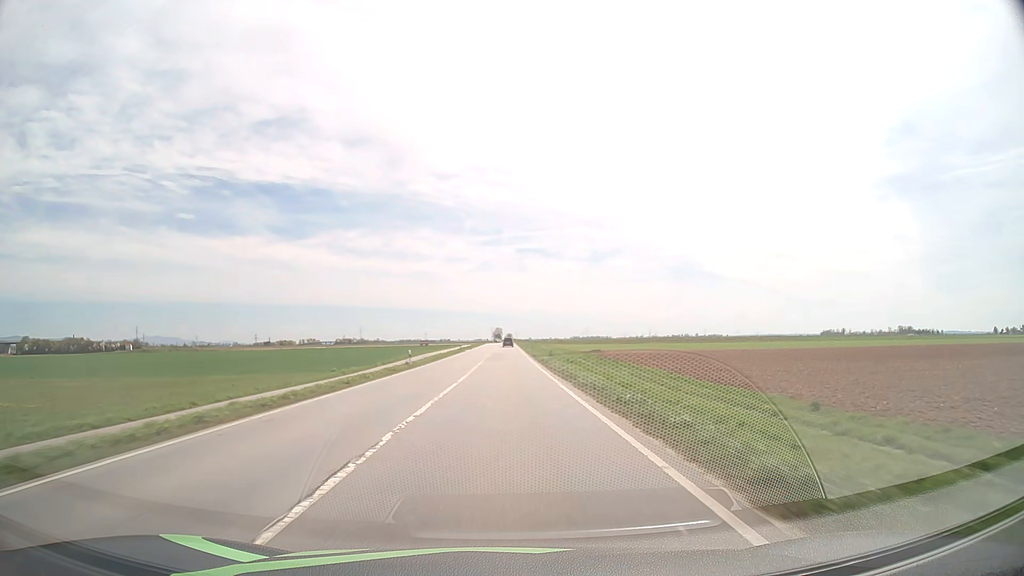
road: primary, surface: asphalt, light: Day
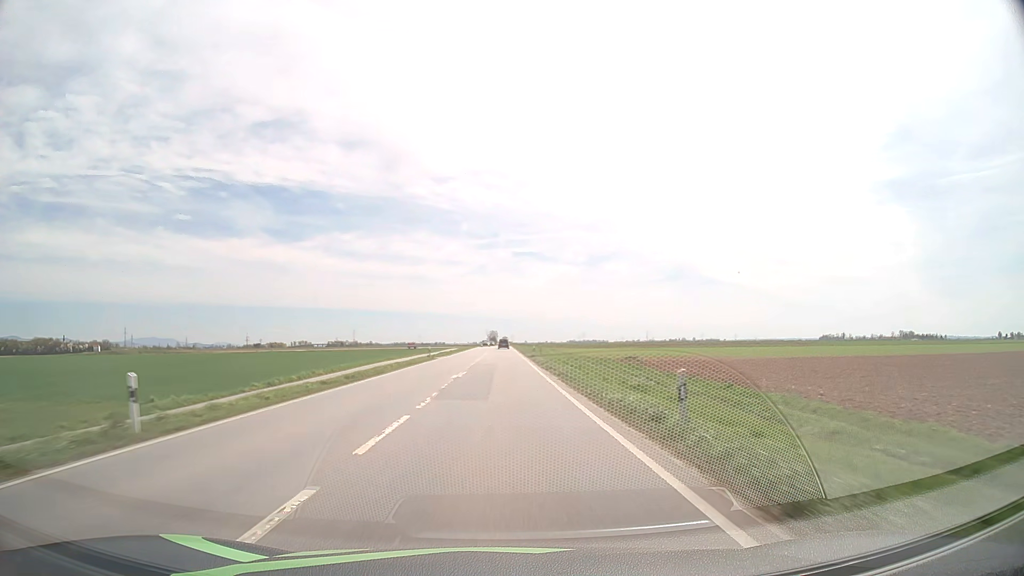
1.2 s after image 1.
(+0.1, +31.9) m; 0°
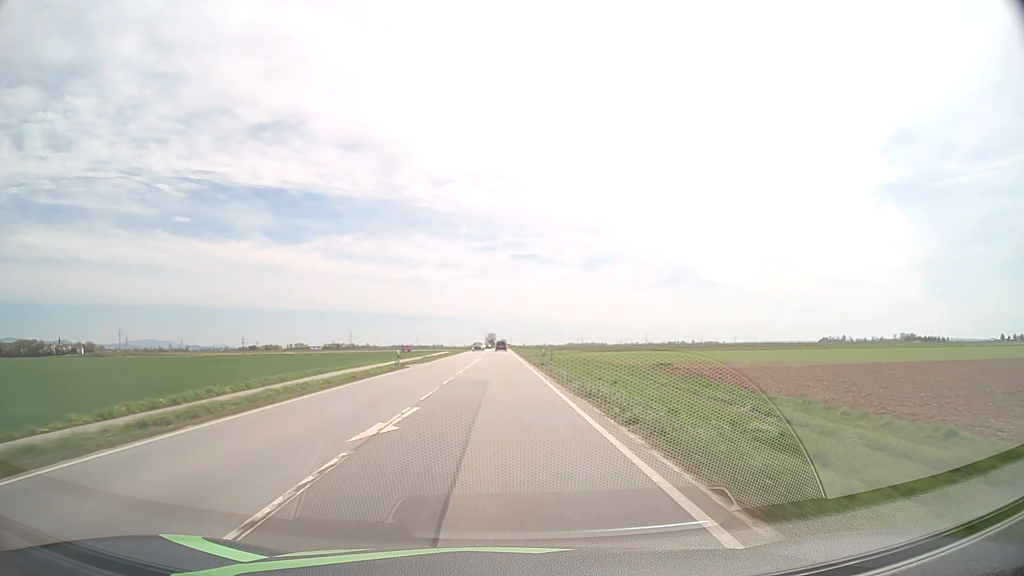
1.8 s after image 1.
(0.0, +15.9) m; 0°
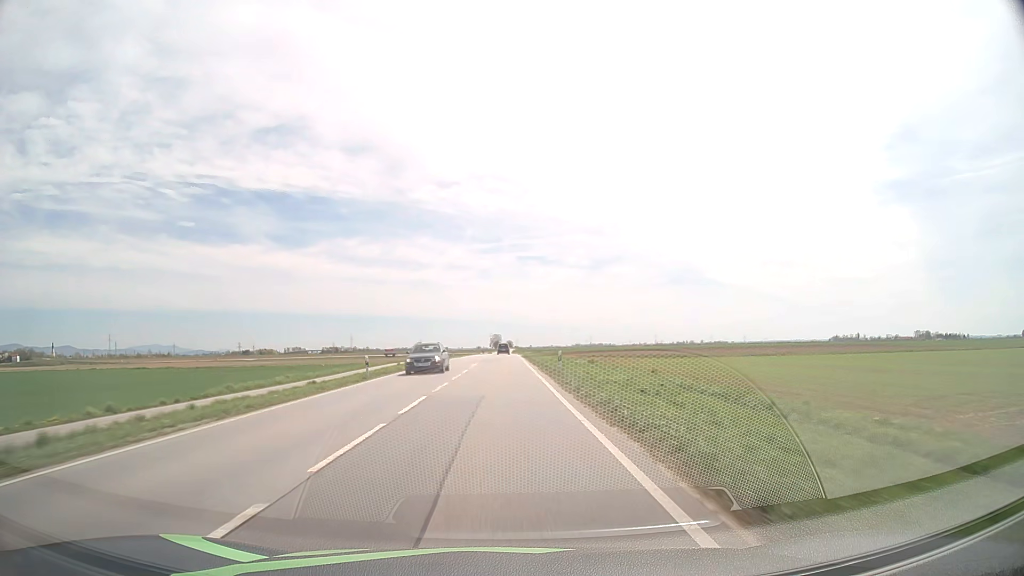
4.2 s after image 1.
(-0.2, +63.2) m; 0°
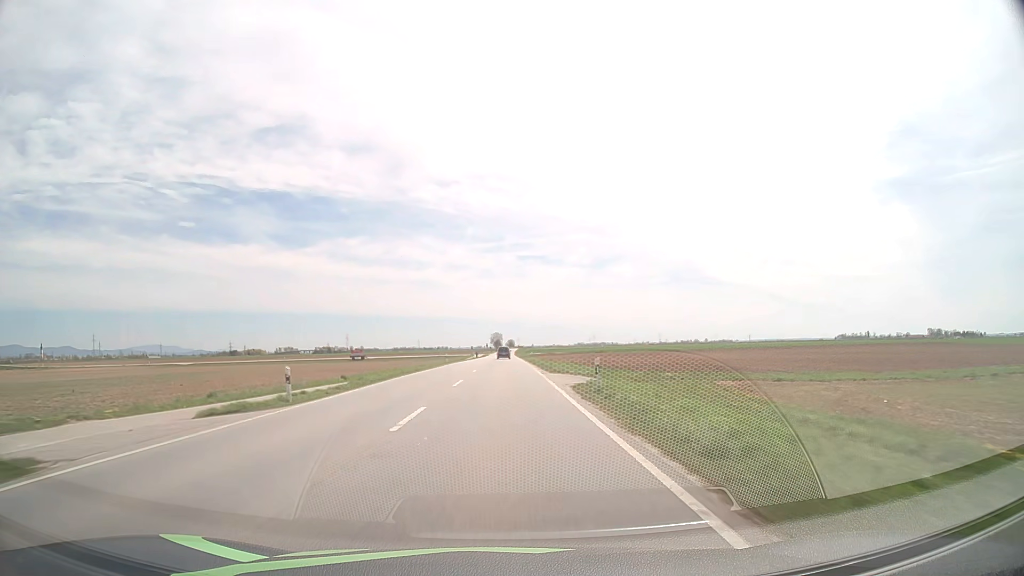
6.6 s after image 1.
(-0.1, +62.8) m; 0°
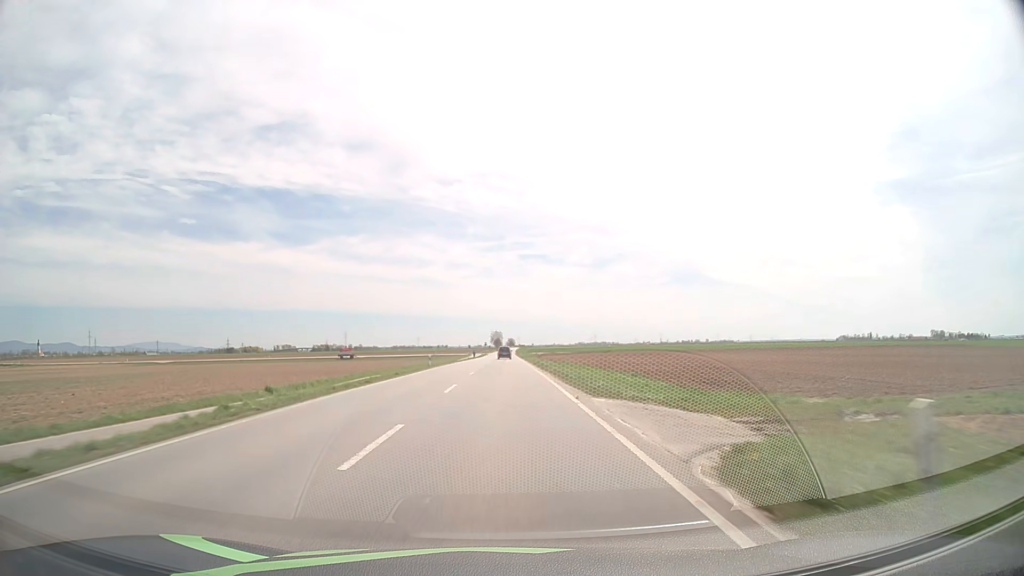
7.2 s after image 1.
(0.0, +15.7) m; 0°
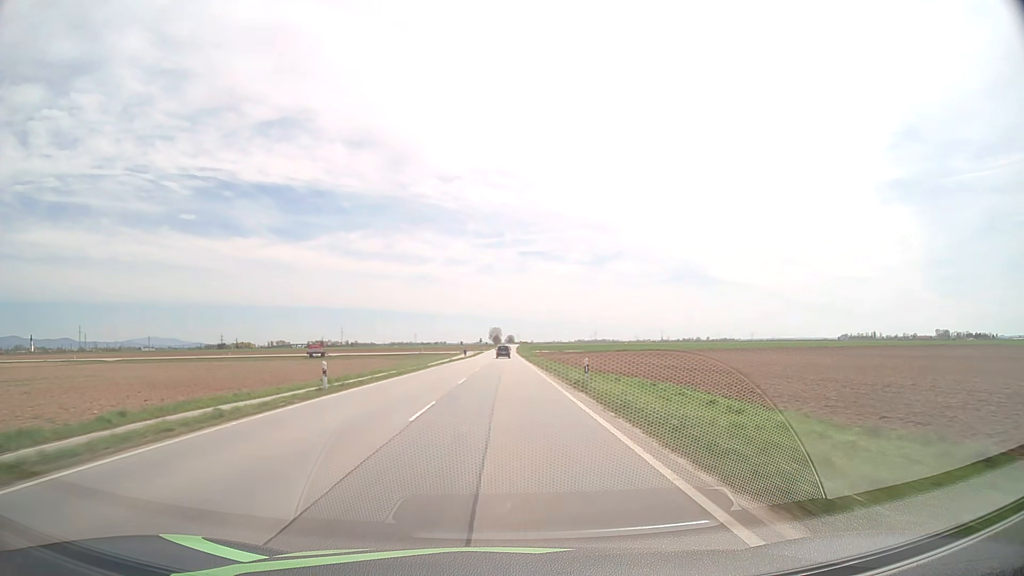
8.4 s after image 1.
(0.0, +31.3) m; 0°
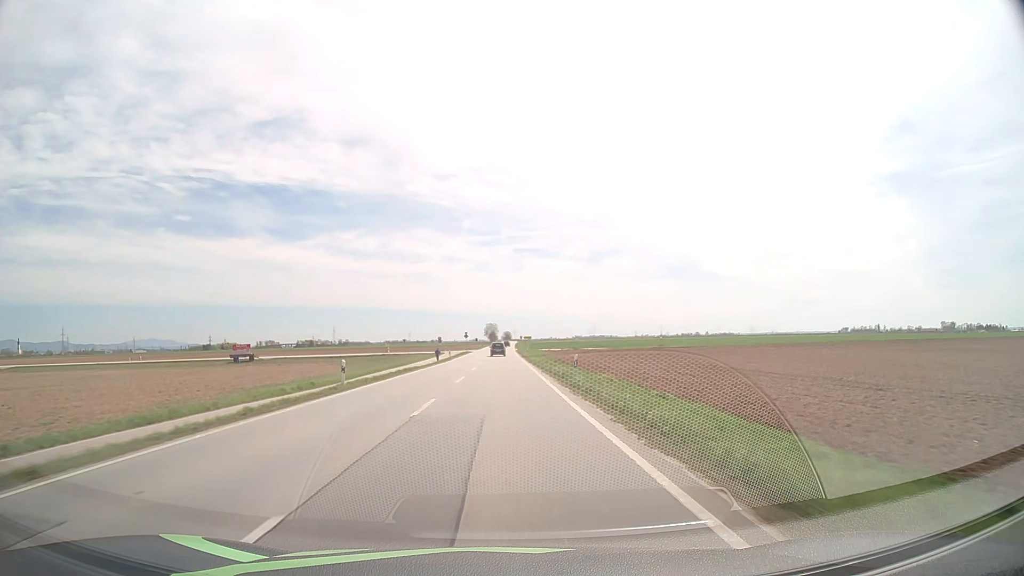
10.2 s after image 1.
(+0.1, +47.1) m; 0°
(0, +10) (0, +20) (0, +30) (0, +40) (0, +50) (0, +60) (0, +70) (0, +80) (0, +90) (0, +100) m
